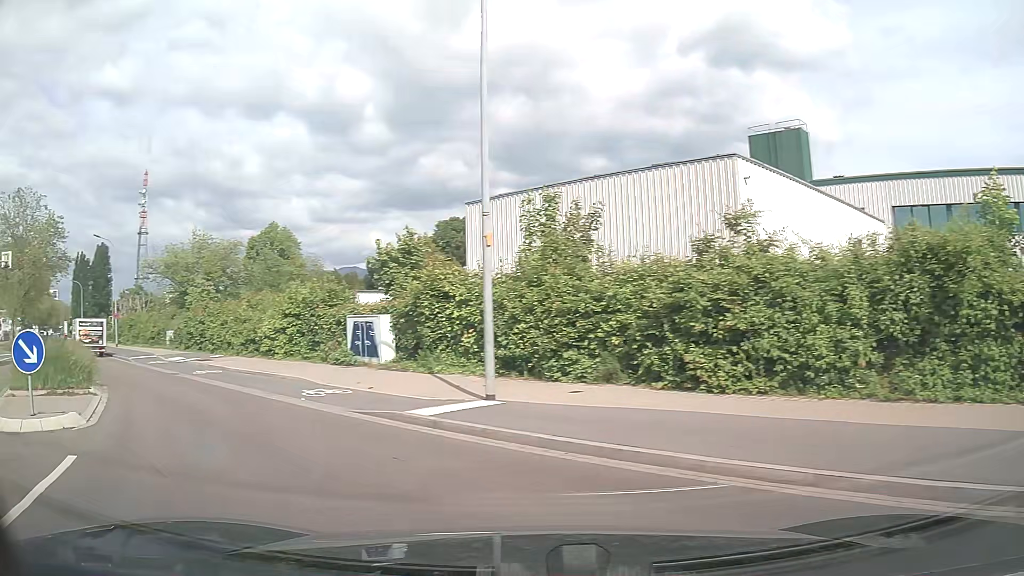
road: unclassified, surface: asphalt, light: Day
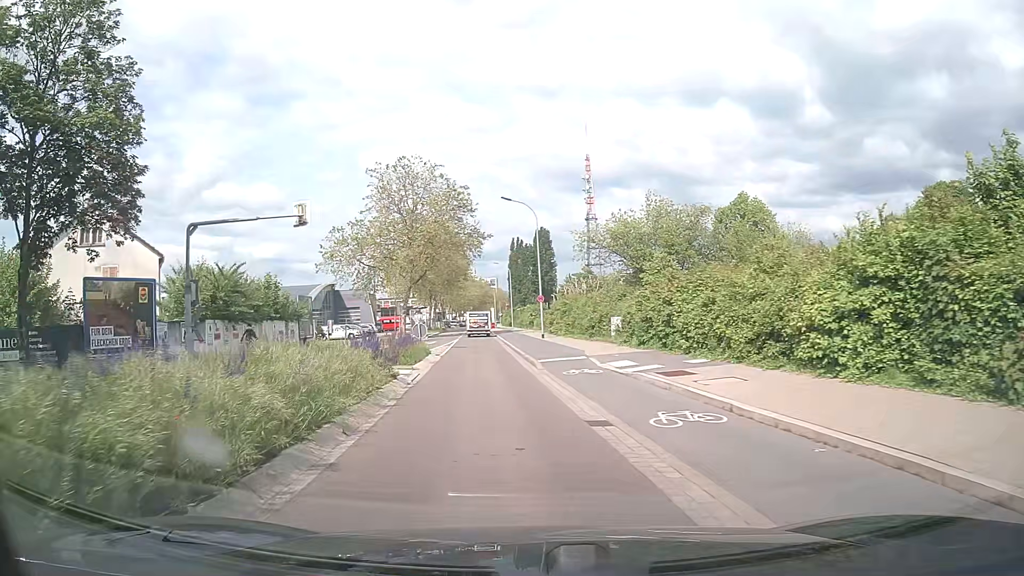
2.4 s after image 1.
(-5.8, +12.9) m; -40°
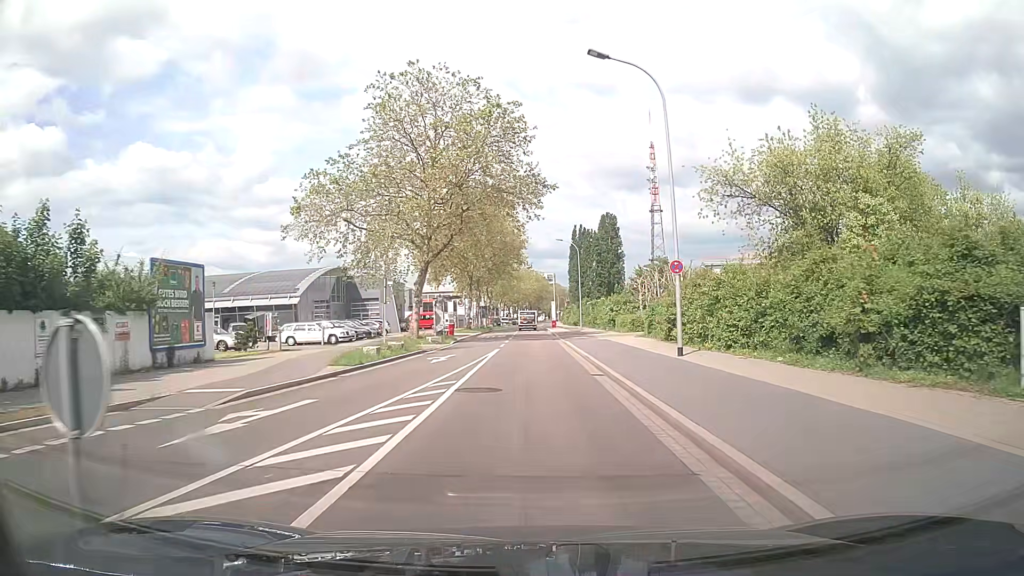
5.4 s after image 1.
(-1.7, +24.8) m; -5°
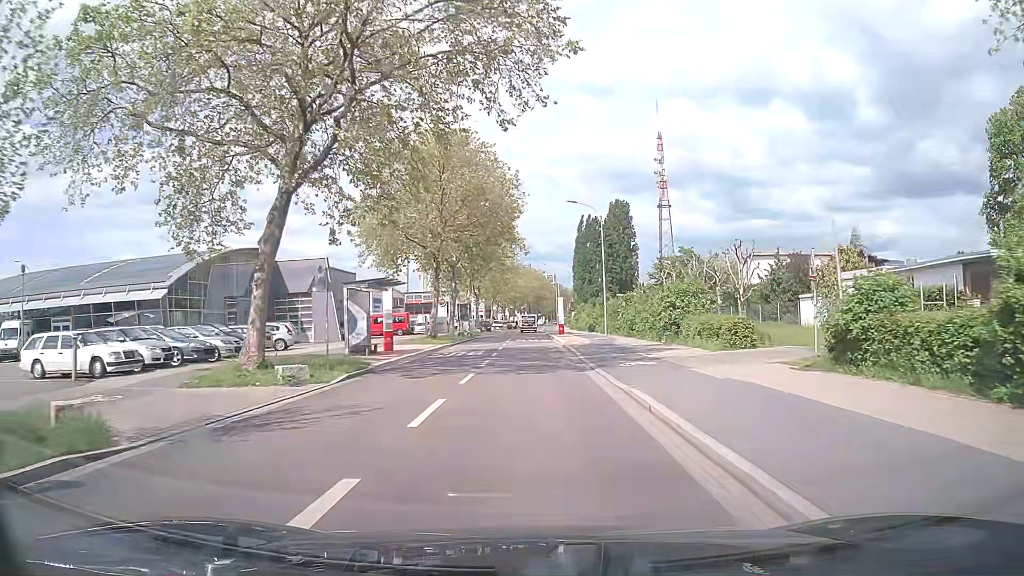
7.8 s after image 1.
(+0.1, +24.5) m; 0°
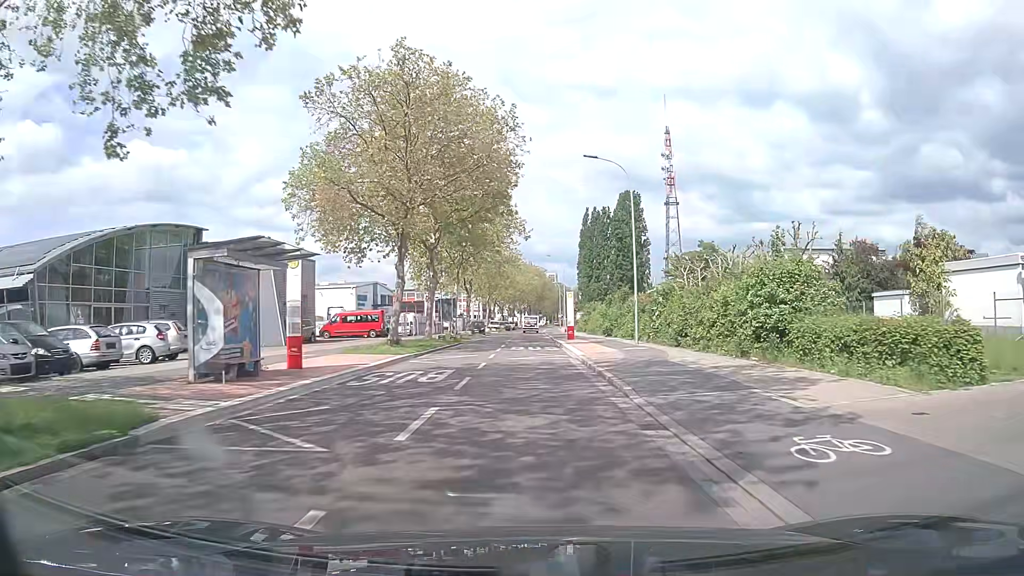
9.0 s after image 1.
(0.0, +13.1) m; 0°
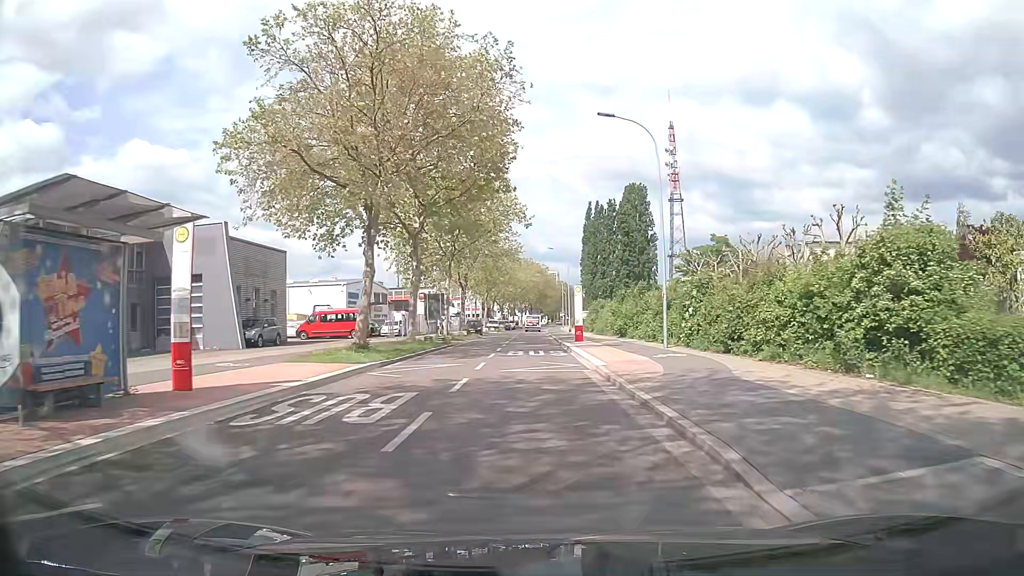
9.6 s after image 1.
(0.0, +6.8) m; 0°
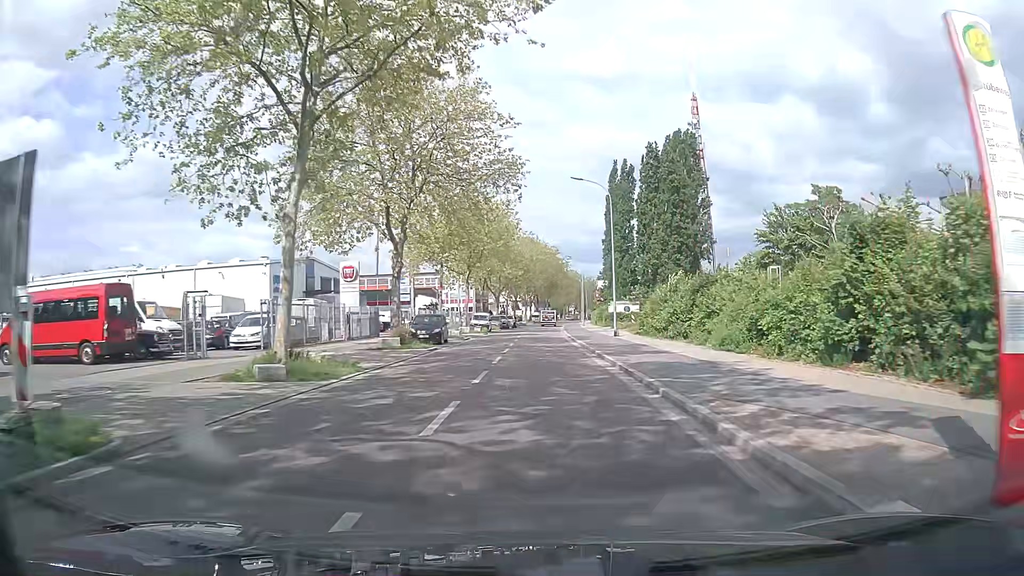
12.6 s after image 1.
(-0.4, +35.6) m; -1°
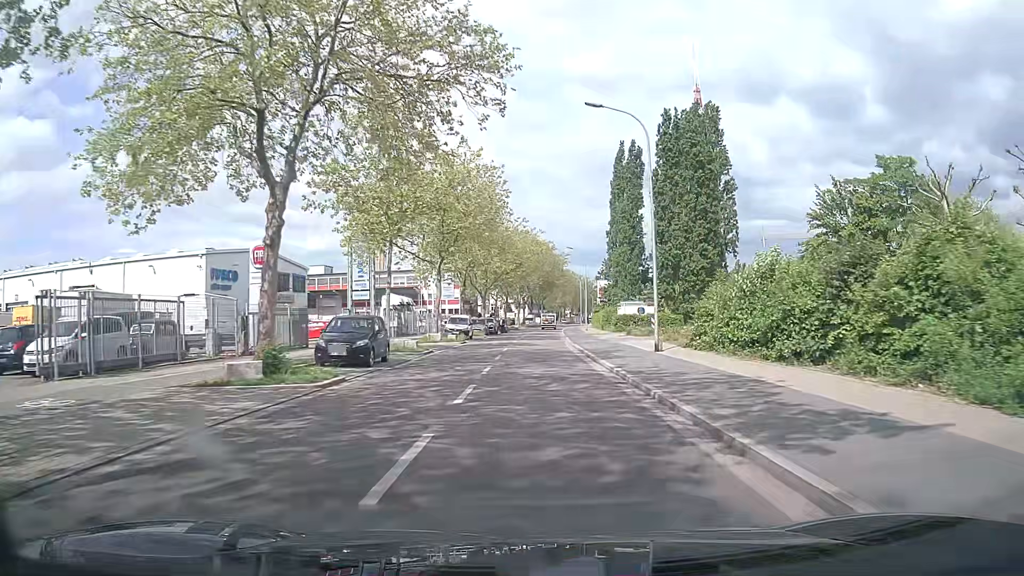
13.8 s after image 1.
(+0.1, +14.7) m; 0°
(0, +10) (0, +20) (0, +30) (+1, +40) (+1, +50) (+1, +60) (+2, +70) (+2, +80) (+2, +90) (+3, +100) m
